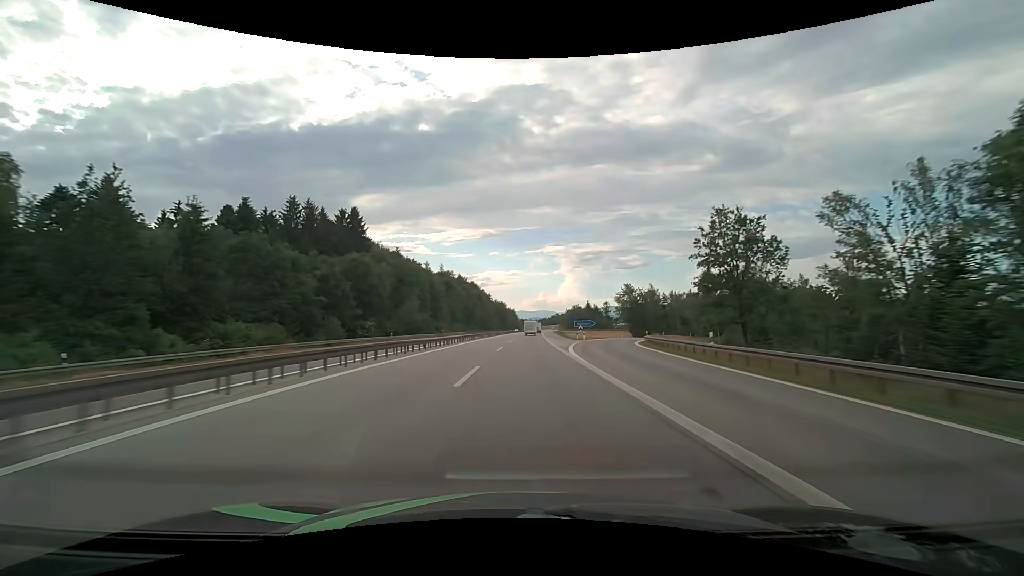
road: motorway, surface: asphalt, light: Day
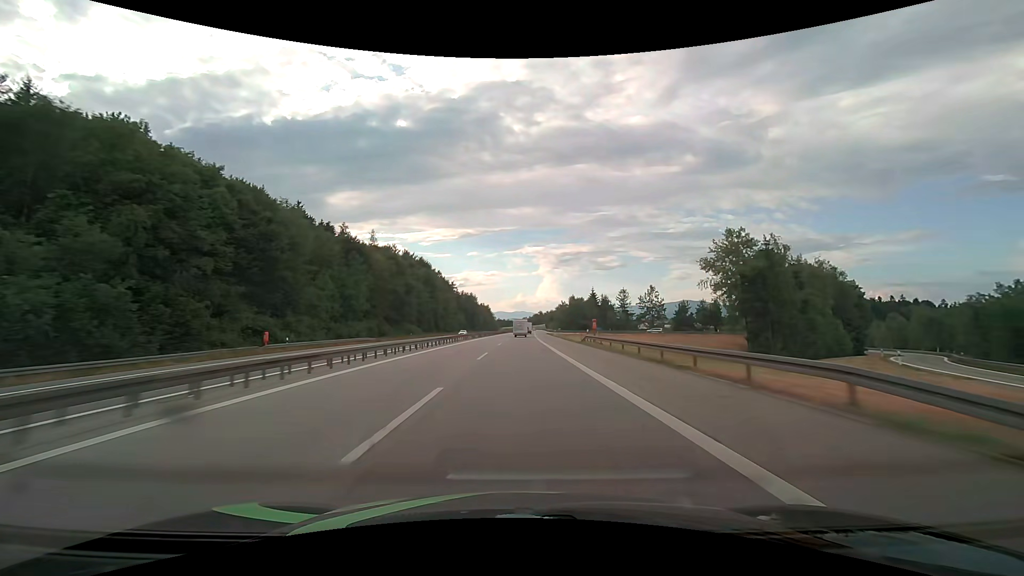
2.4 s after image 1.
(+1.9, +80.7) m; +2°
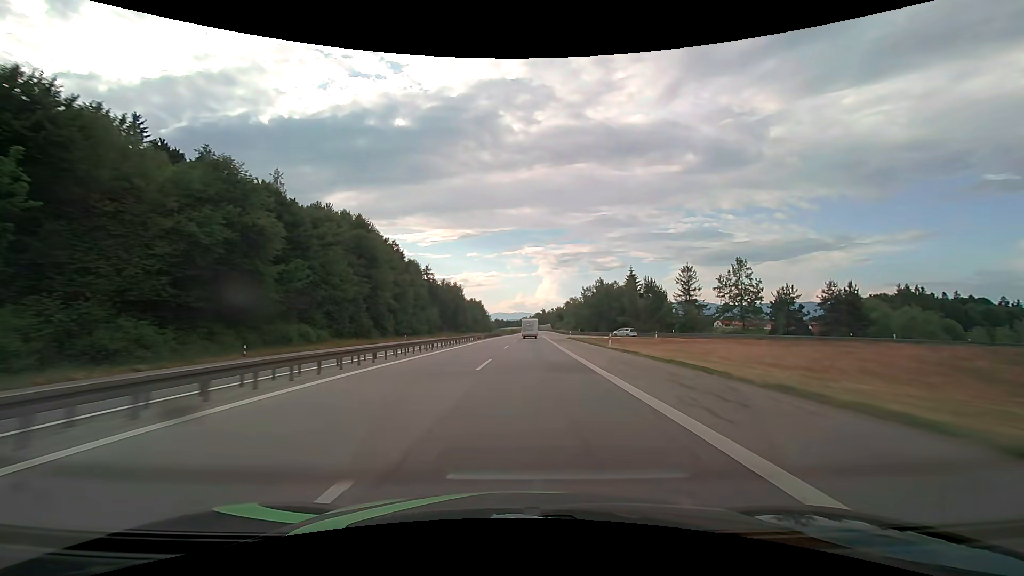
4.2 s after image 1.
(+0.3, +60.3) m; 0°
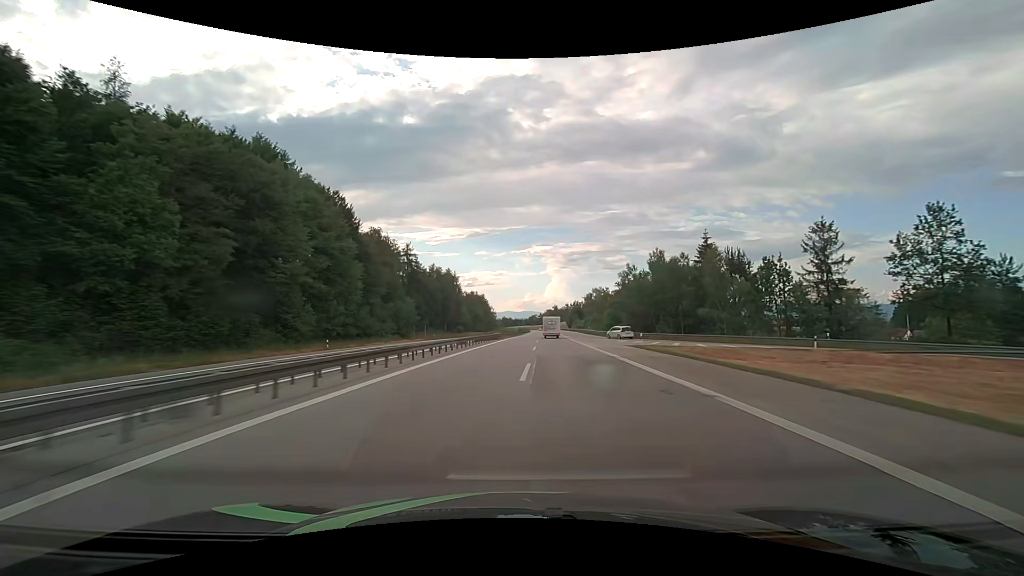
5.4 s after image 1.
(-0.4, +40.1) m; -1°
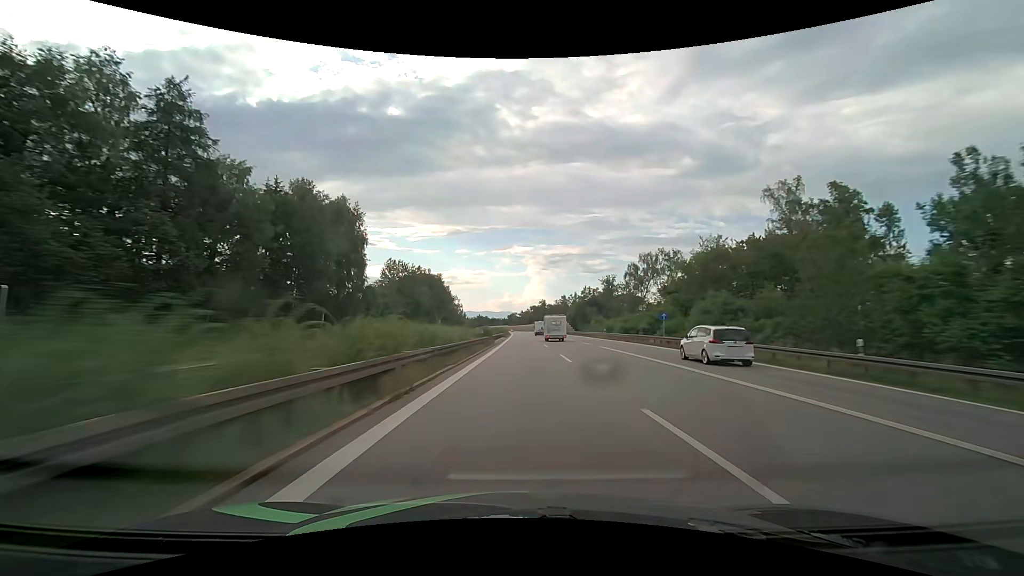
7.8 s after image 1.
(+1.0, +80.1) m; +2°
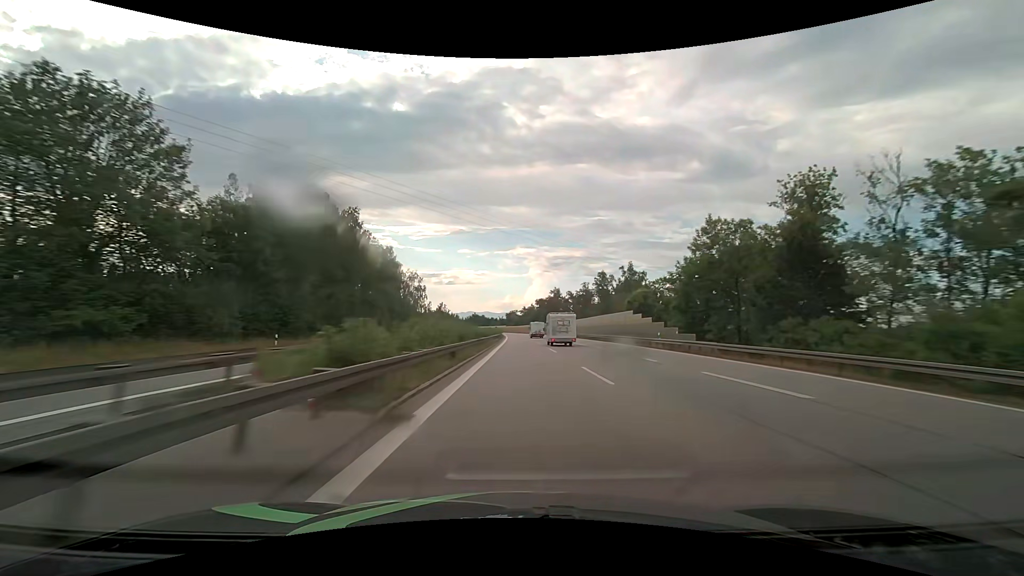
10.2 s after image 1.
(+0.5, +81.0) m; 0°
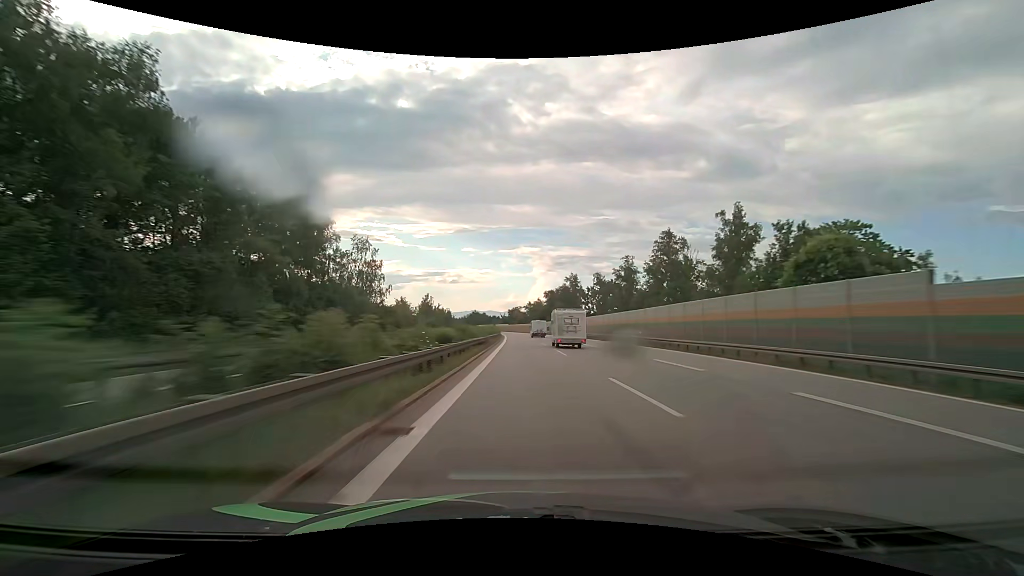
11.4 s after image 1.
(-0.2, +41.3) m; 0°
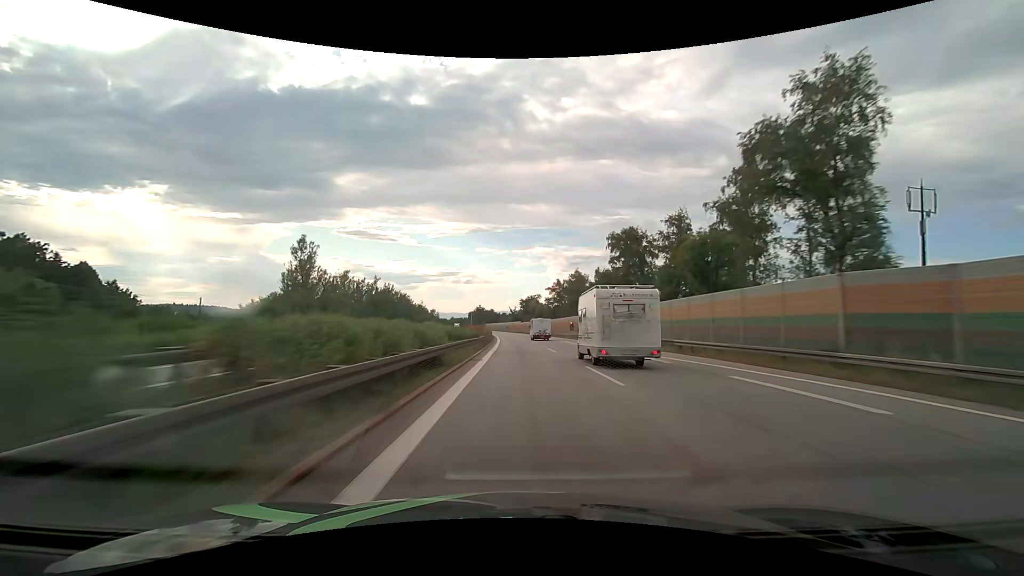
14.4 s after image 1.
(-1.2, +105.3) m; -1°
(0, +10) (0, +20) (0, +30) (0, +40) (-1, +50) (-1, +60) (-1, +70) (-2, +80) (-2, +90) (-3, +100) m
